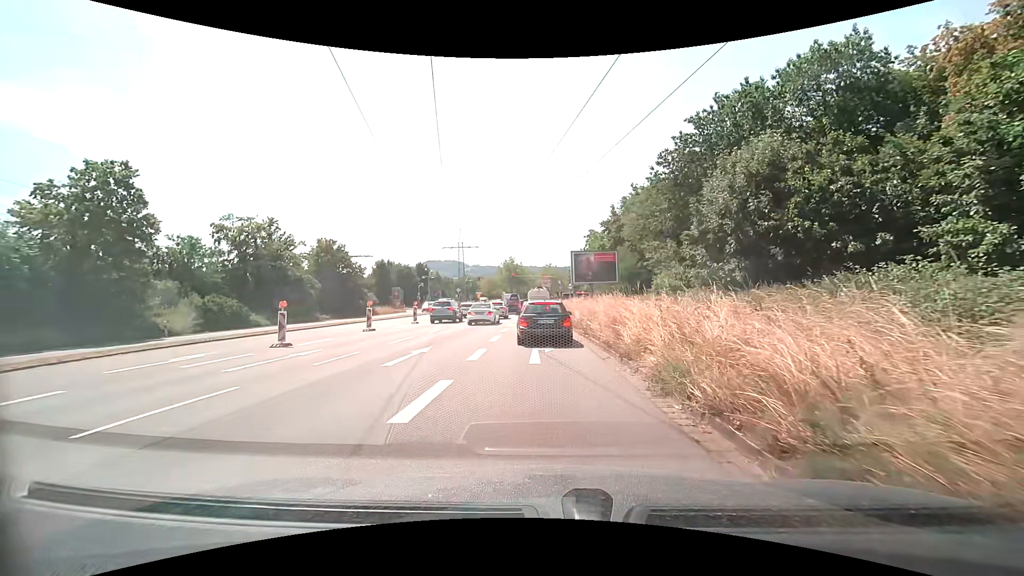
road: primary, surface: asphalt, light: Day
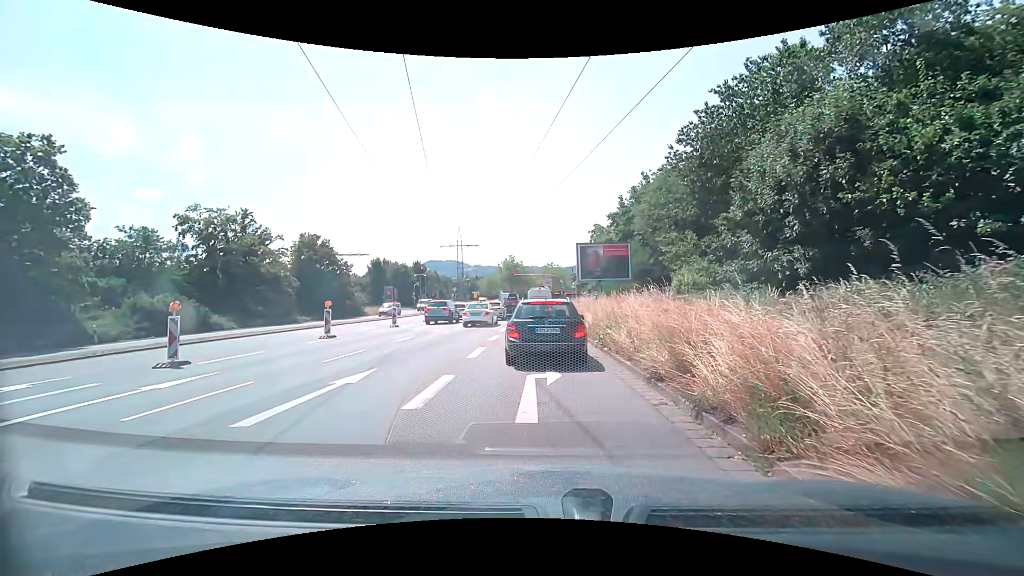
(0.0, +5.2) m; 0°
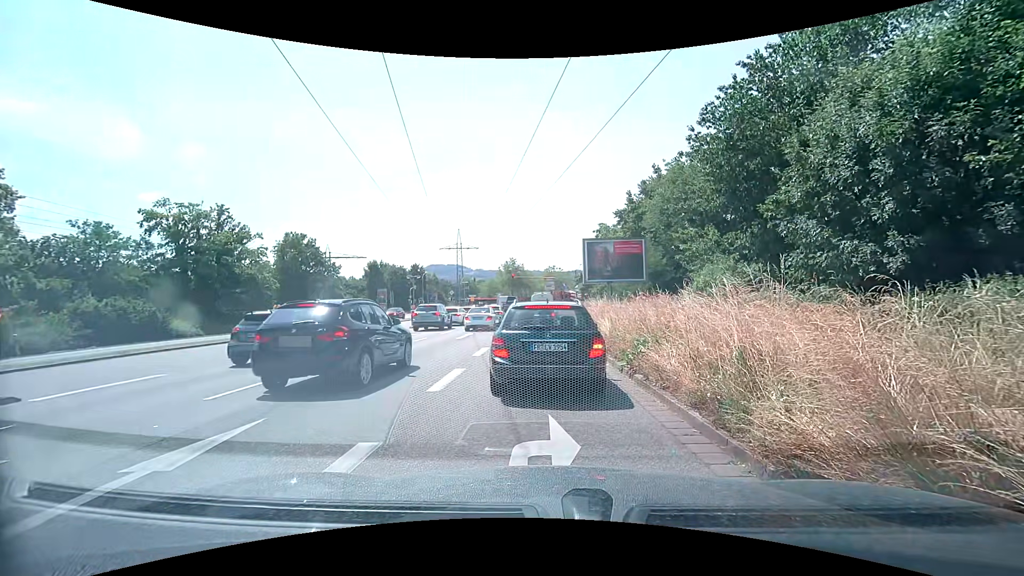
(0.0, +4.1) m; +1°
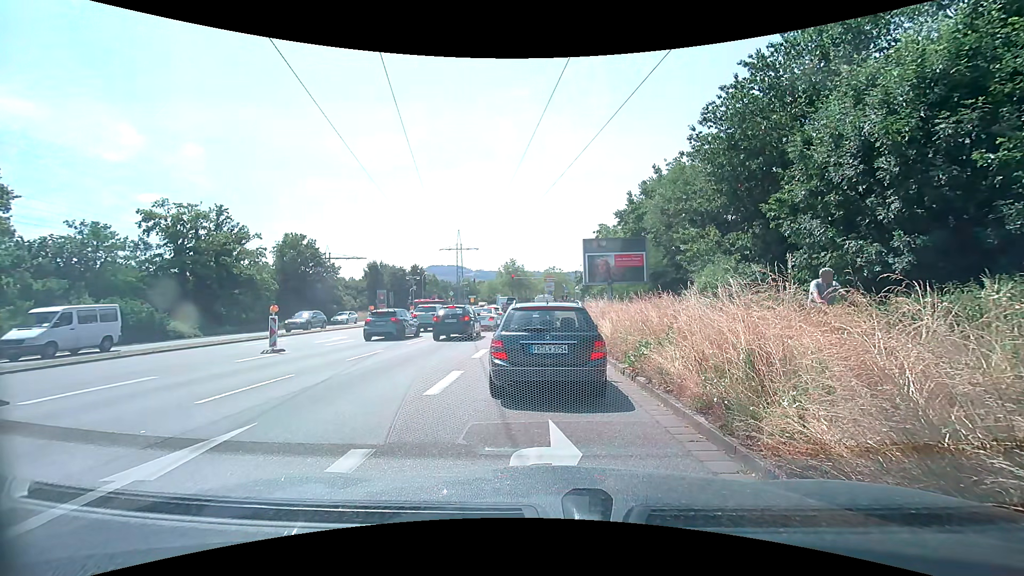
(0.0, +0.3) m; 0°
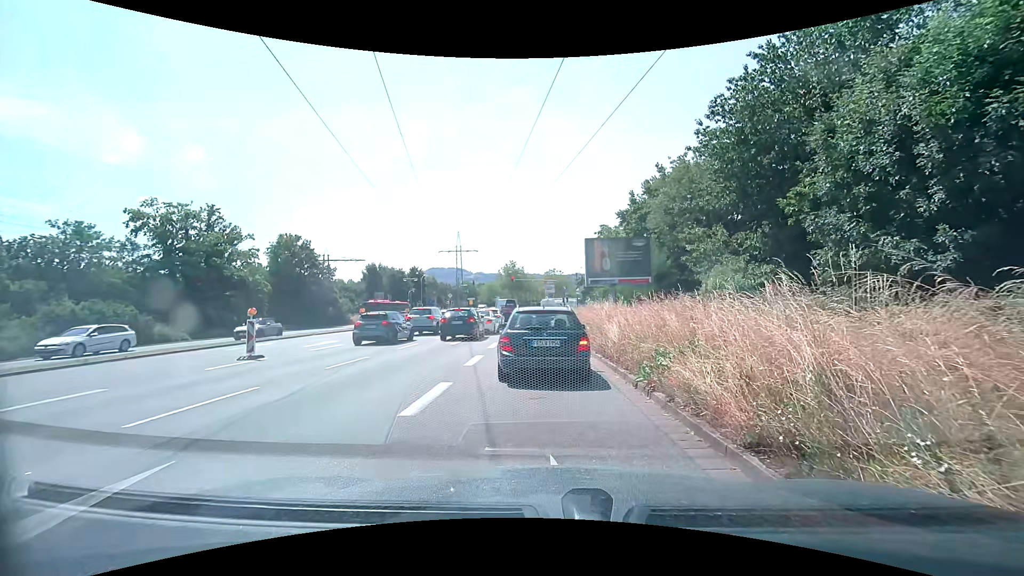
(0.0, +1.5) m; -2°
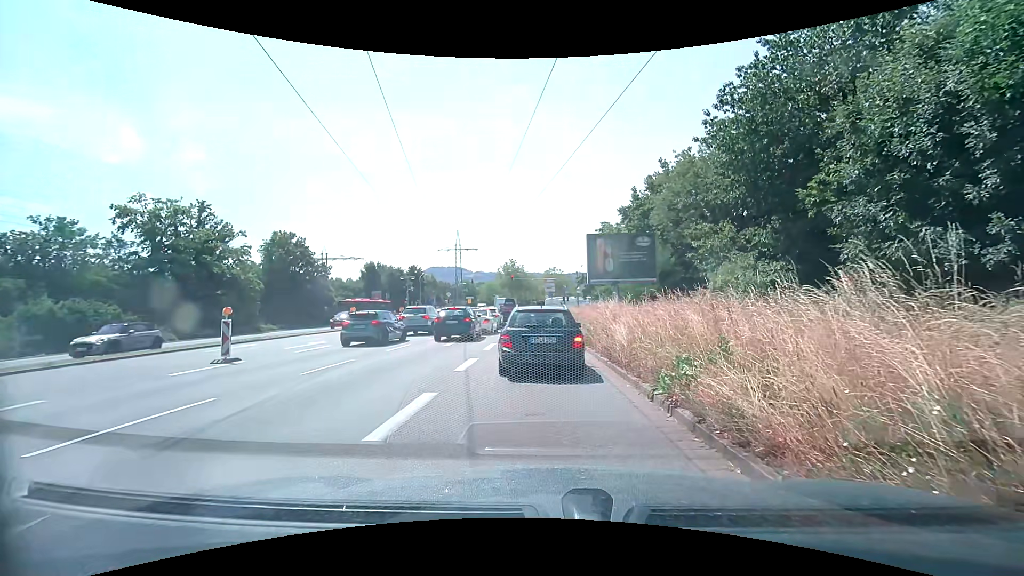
(0.0, +1.4) m; +2°
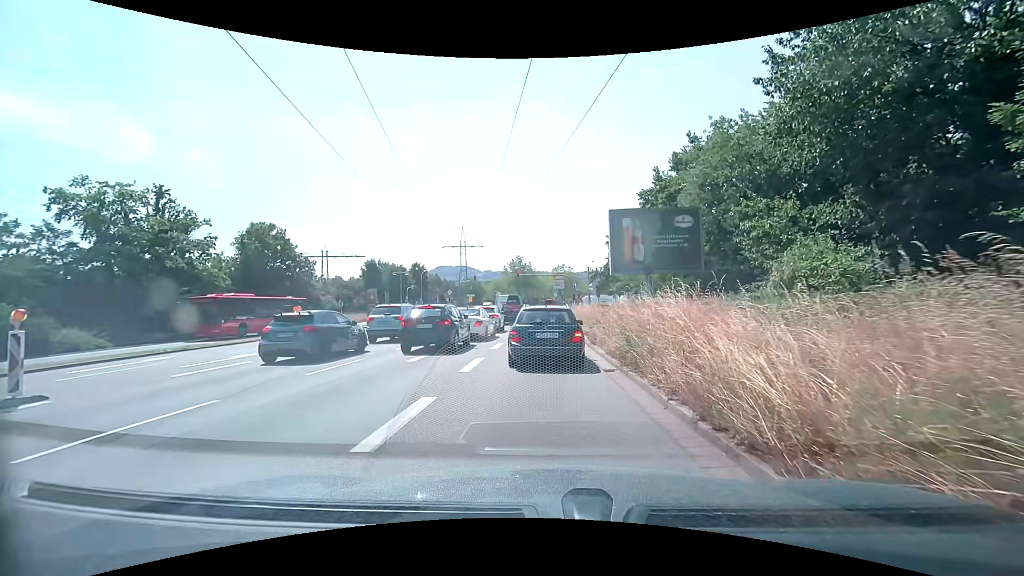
(-0.1, +6.6) m; -1°
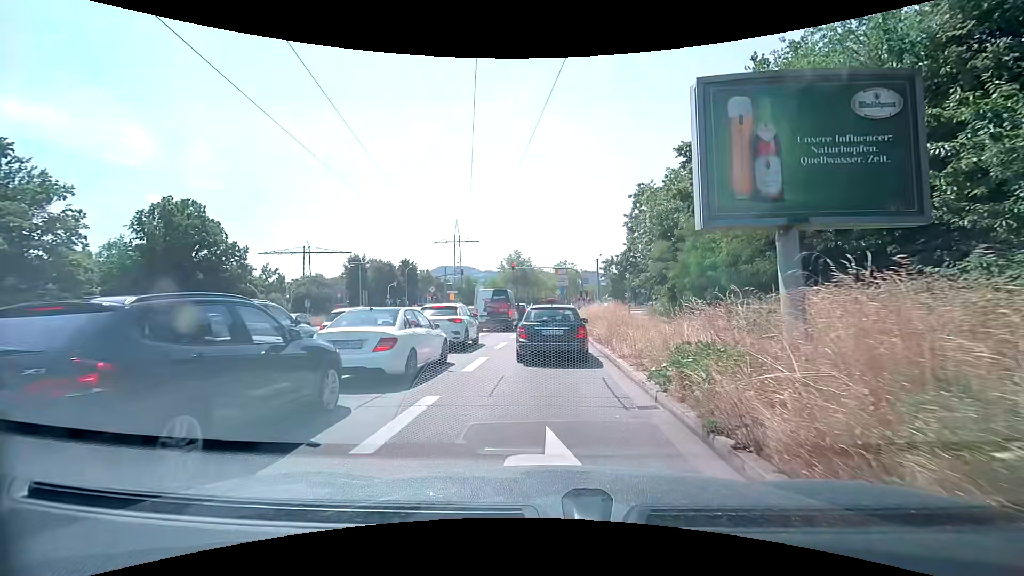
(0.0, +12.3) m; 0°
